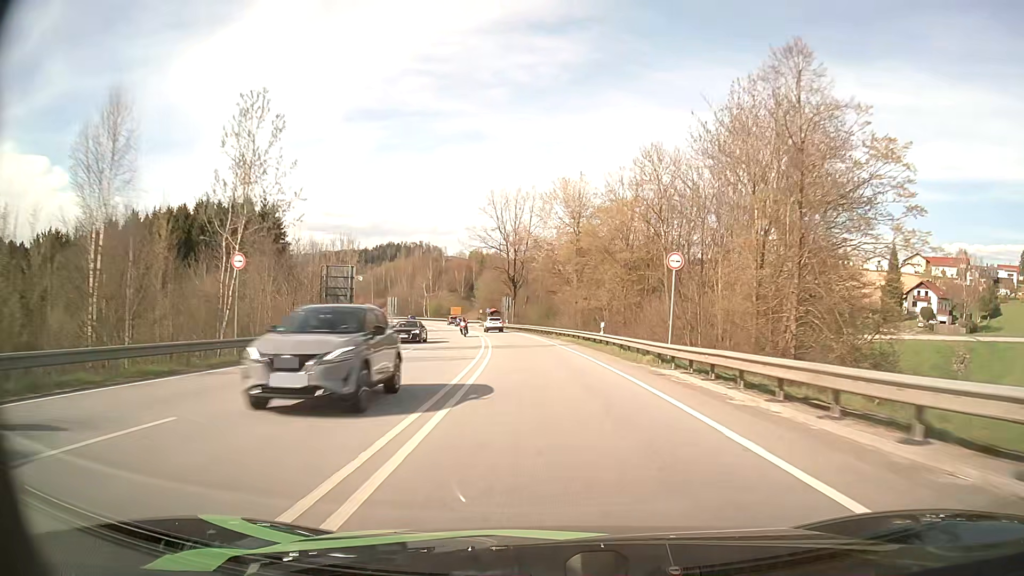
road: primary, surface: asphalt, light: Day
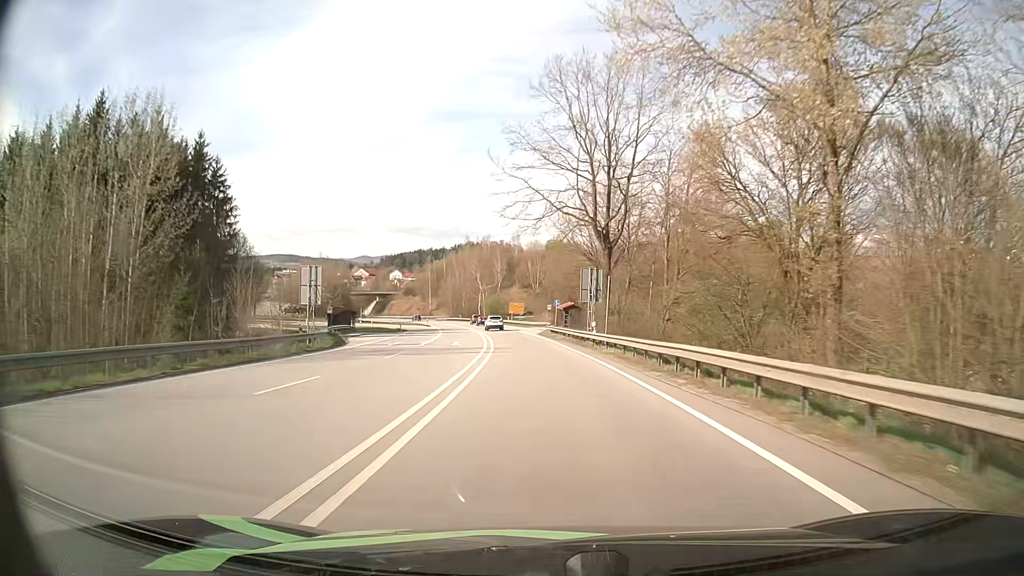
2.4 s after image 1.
(-3.1, +52.9) m; -7°
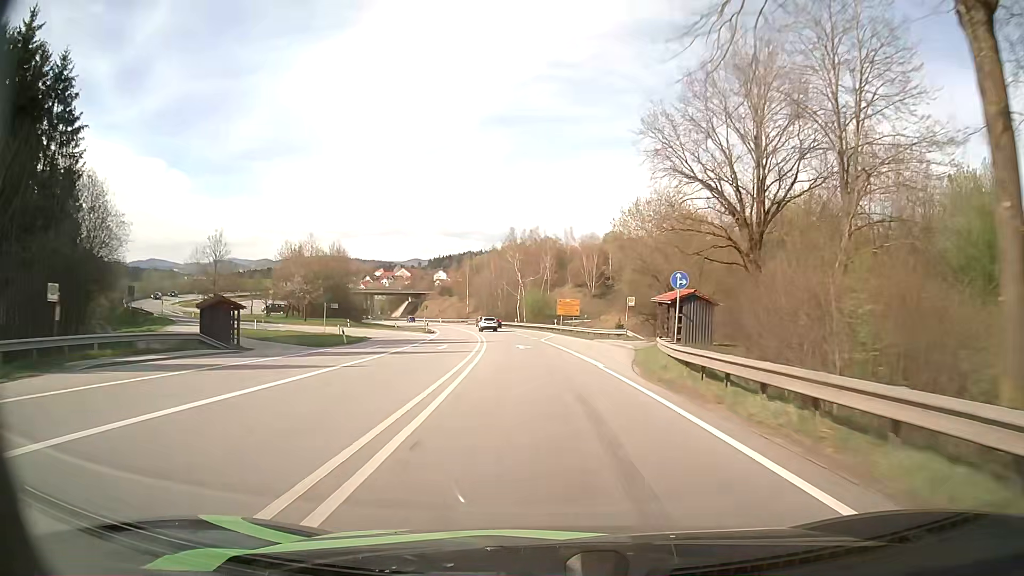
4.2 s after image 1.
(-1.7, +38.9) m; -5°
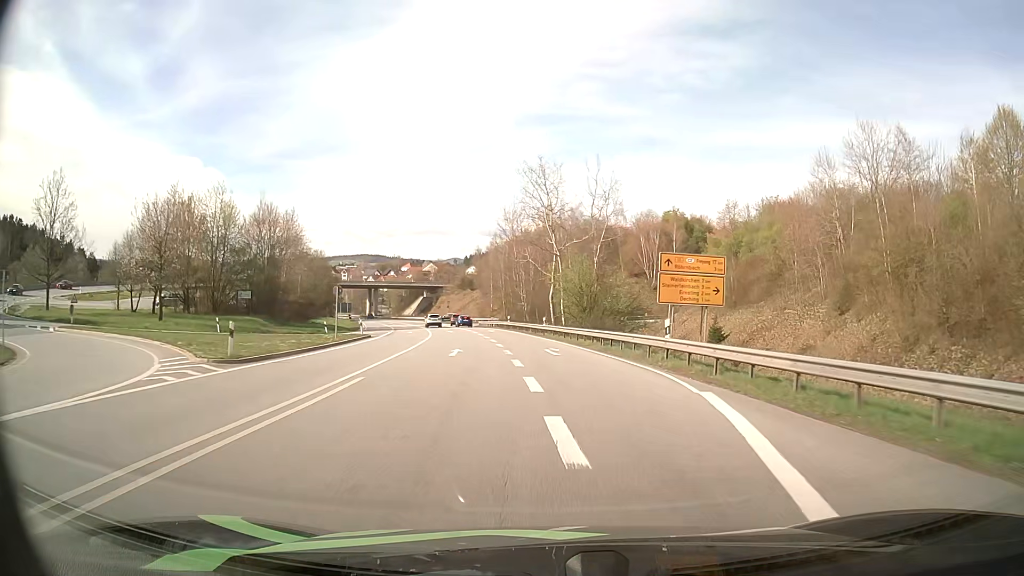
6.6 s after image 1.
(-1.3, +48.3) m; -3°
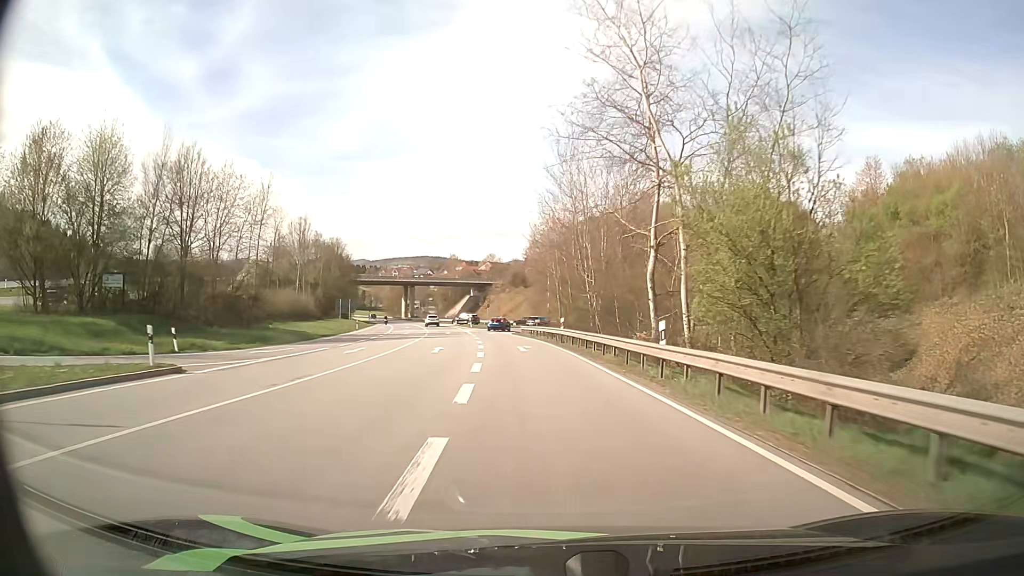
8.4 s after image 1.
(-1.2, +31.8) m; -5°
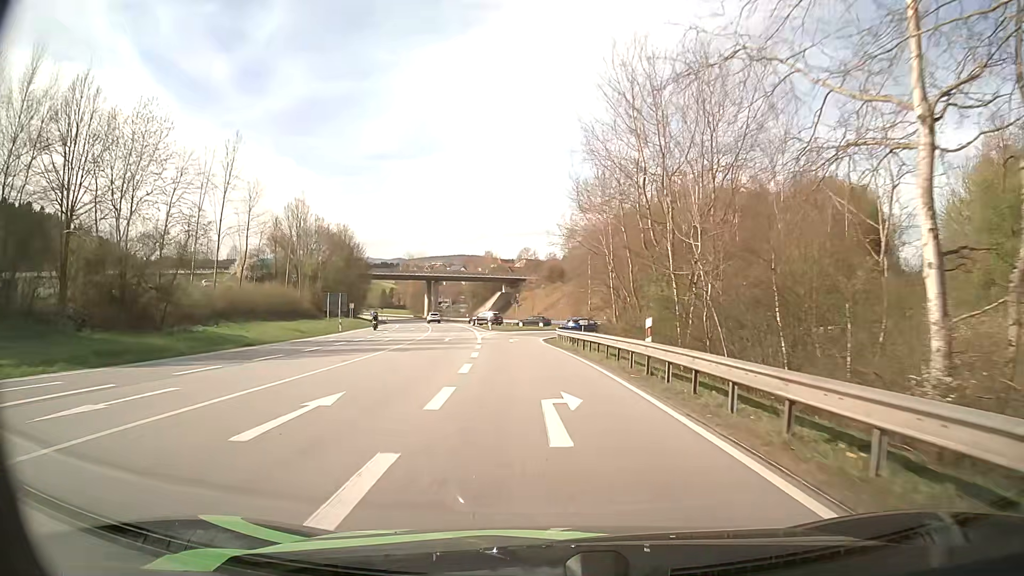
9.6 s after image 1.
(-0.6, +19.4) m; -3°
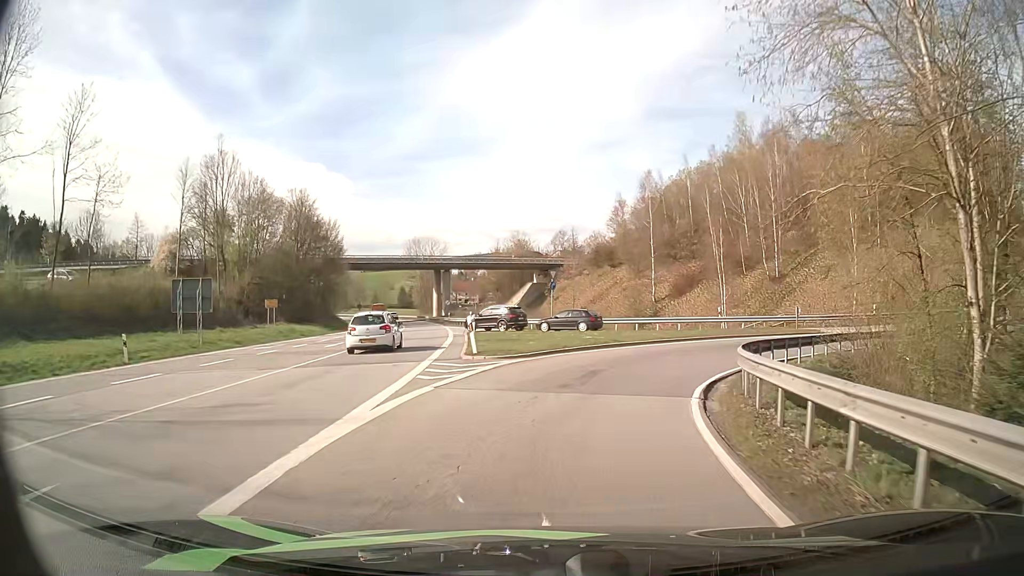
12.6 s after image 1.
(-1.5, +36.8) m; -4°
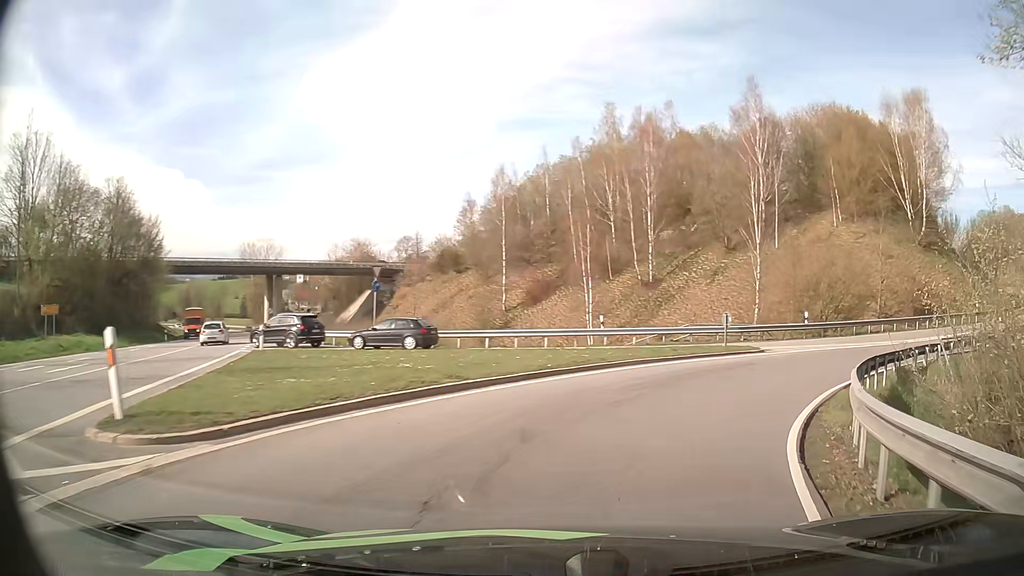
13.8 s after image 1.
(+0.9, +11.4) m; +12°
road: primary_link
